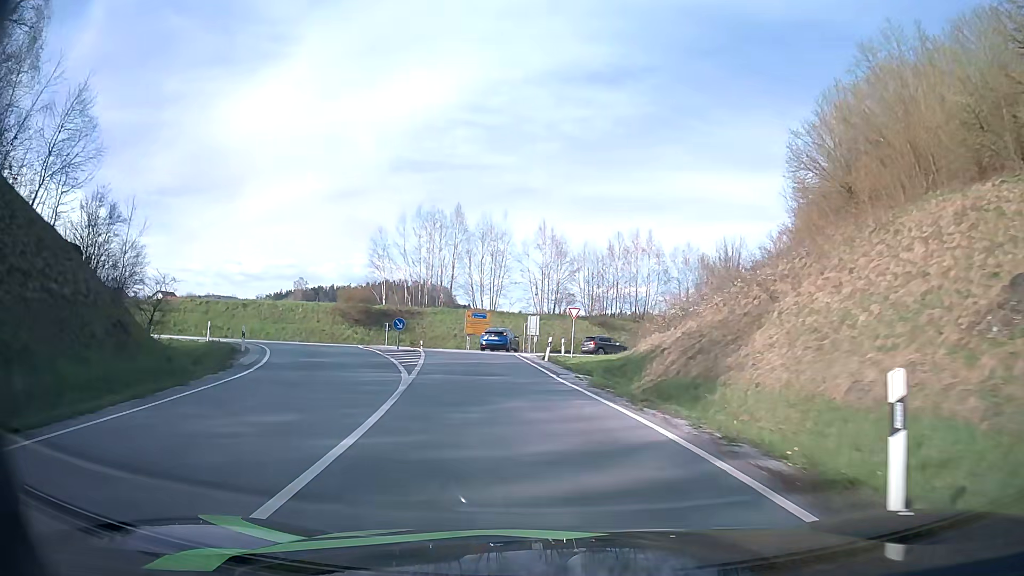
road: primary_link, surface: asphalt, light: Day
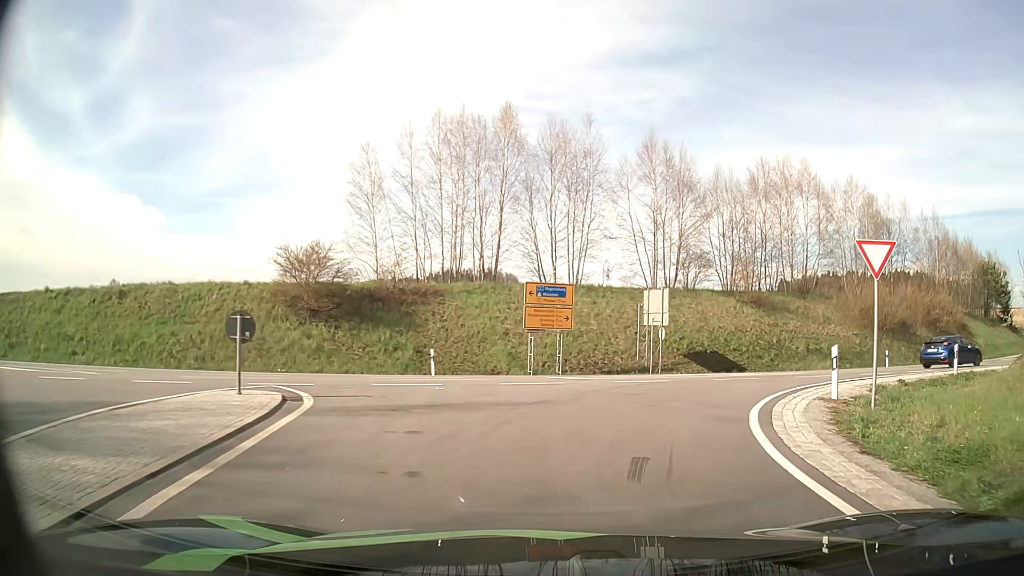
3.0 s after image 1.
(-3.1, +29.5) m; -6°
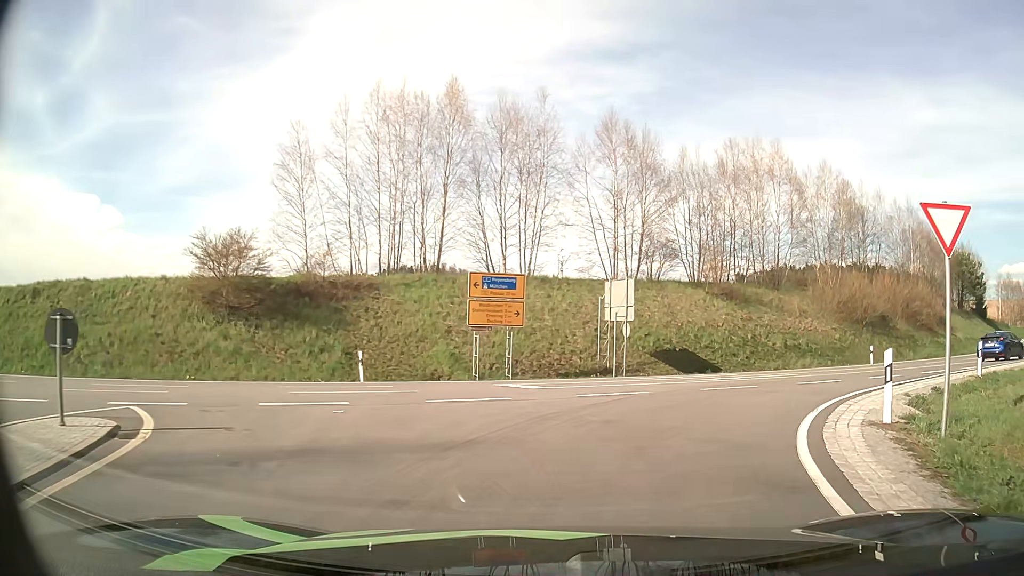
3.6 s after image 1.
(+0.1, +3.9) m; +4°
(+2, +10) (+7, +18) (+15, +24) (+24, +29) (+32, +35) (+40, +41) (+48, +47) (+55, +53) (+63, +60) (+70, +67) m
